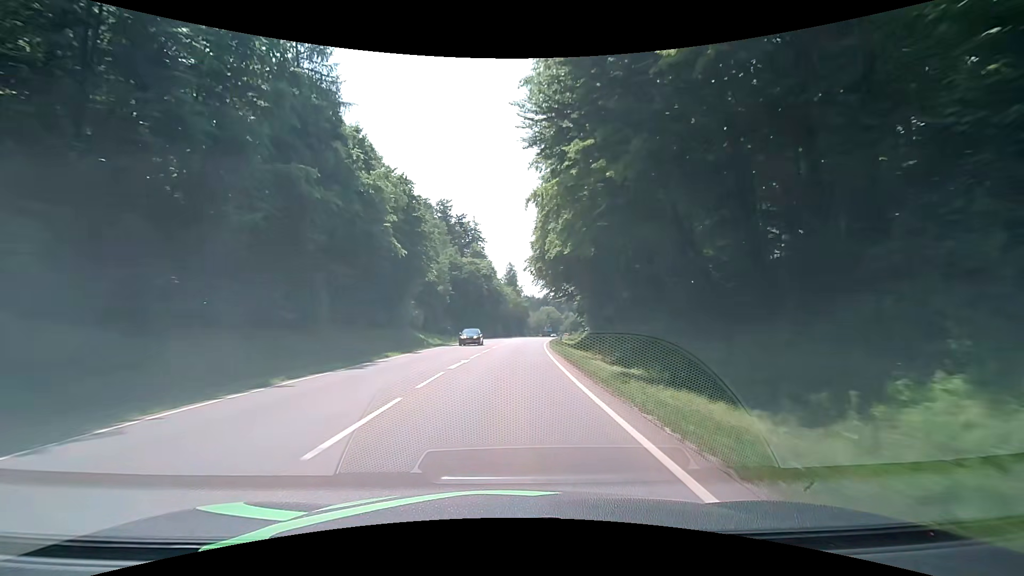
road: secondary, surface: asphalt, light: Day
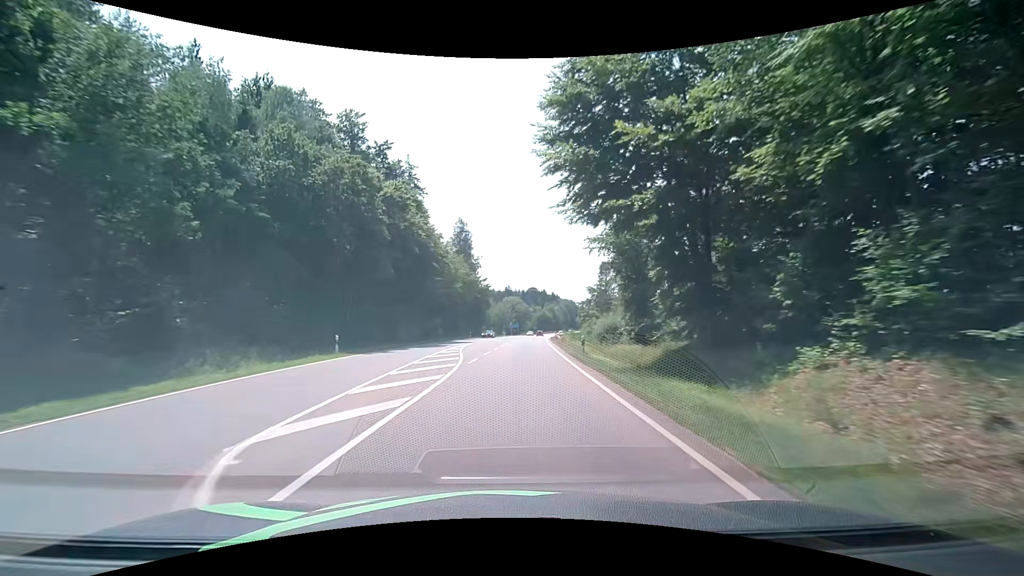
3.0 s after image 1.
(+1.4, +54.1) m; +4°
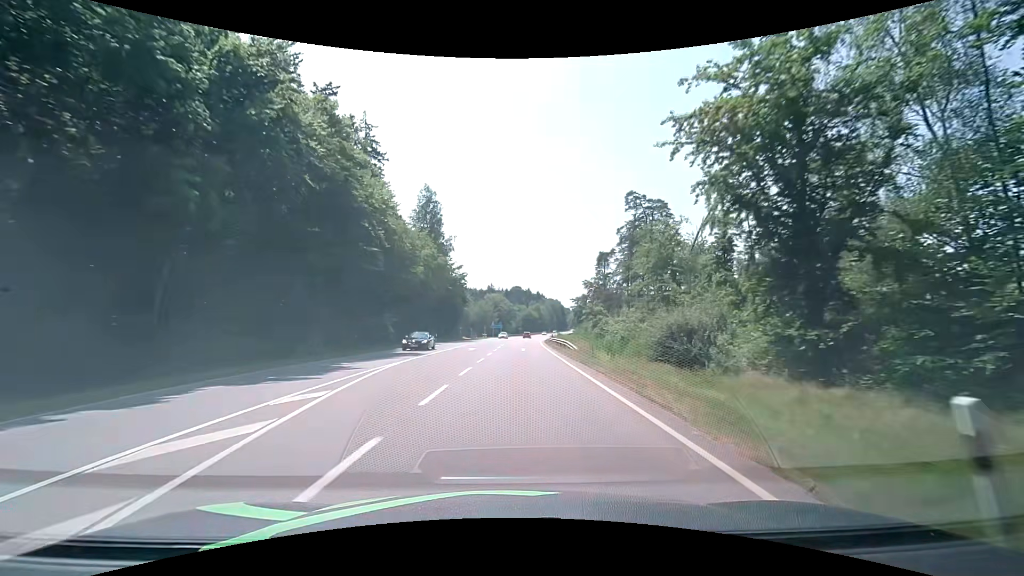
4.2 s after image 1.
(+0.5, +21.7) m; +2°
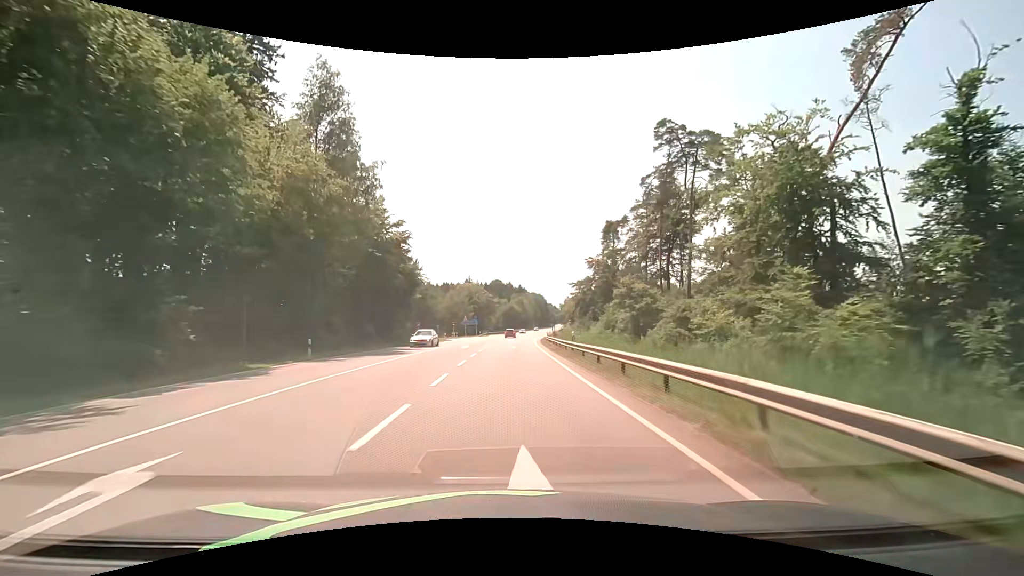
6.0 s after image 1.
(+1.0, +32.5) m; +2°
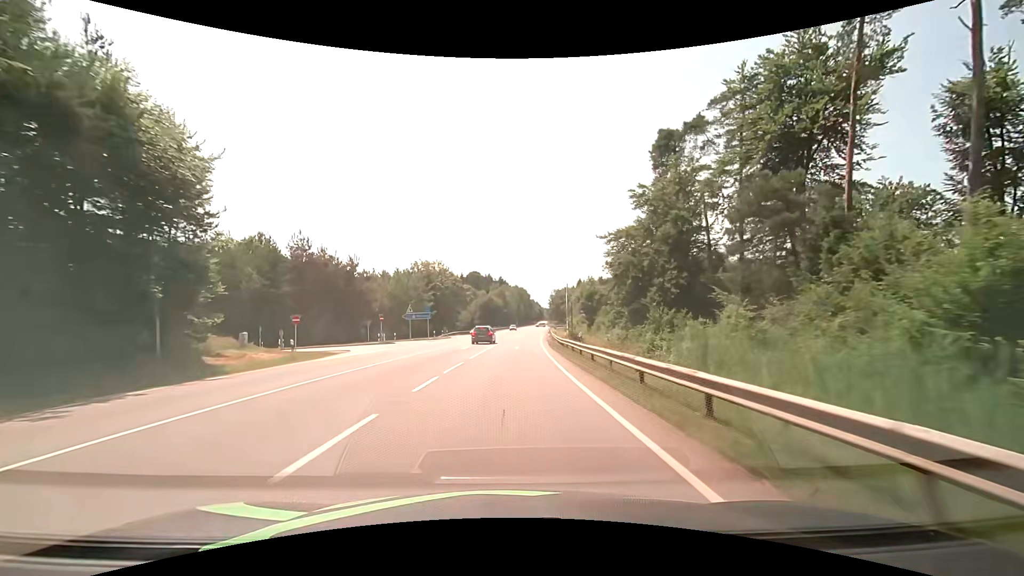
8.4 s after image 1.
(+0.9, +43.2) m; +2°
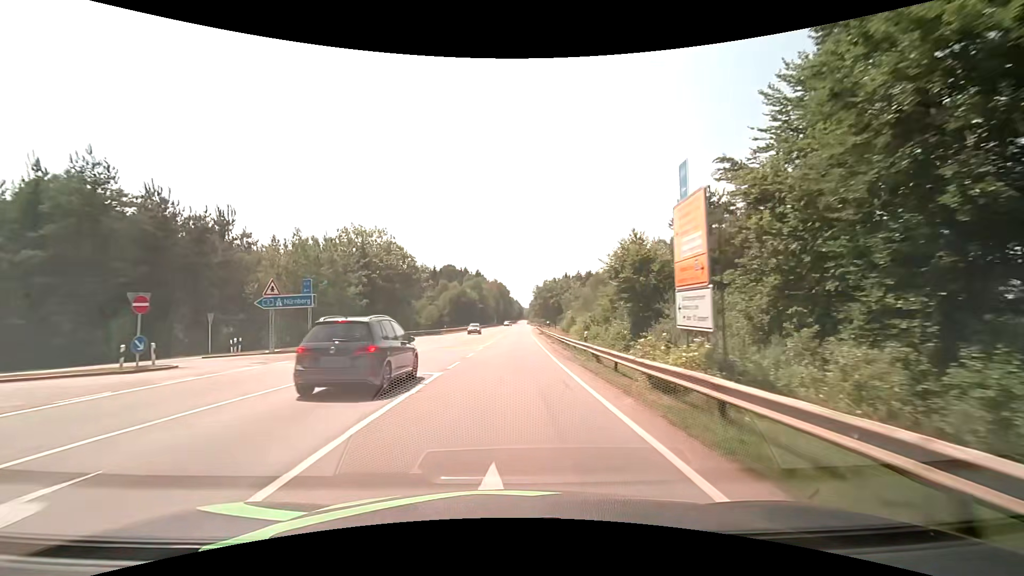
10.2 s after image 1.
(+0.5, +32.4) m; +2°
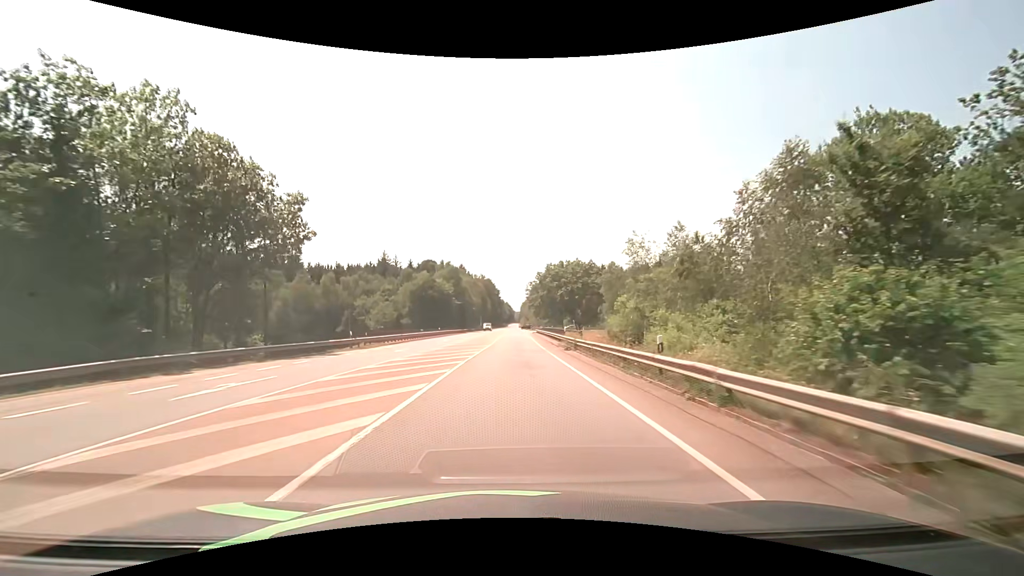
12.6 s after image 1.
(+0.6, +43.1) m; +1°
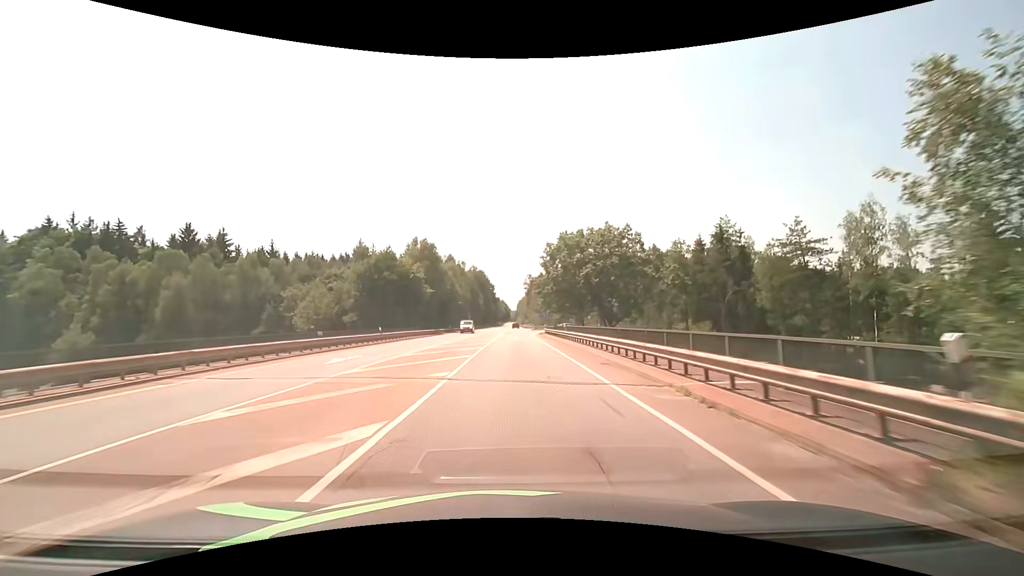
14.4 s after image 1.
(+0.1, +32.2) m; 0°
(0, +10) (0, +20) (0, +30) (0, +40) (0, +50) (+1, +60) (+1, +70) (+1, +80) (+1, +90) (+1, +100) m
